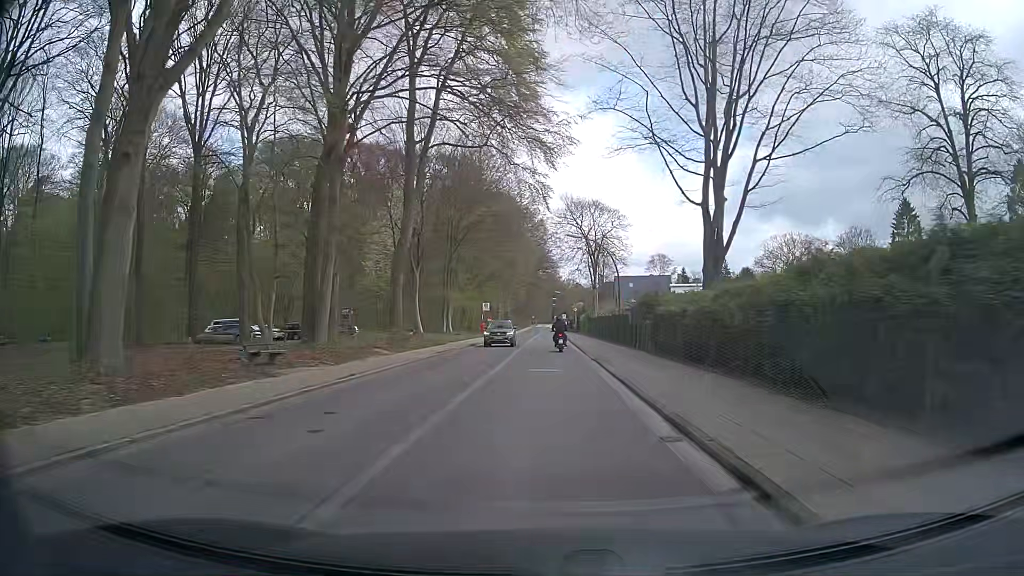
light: Day
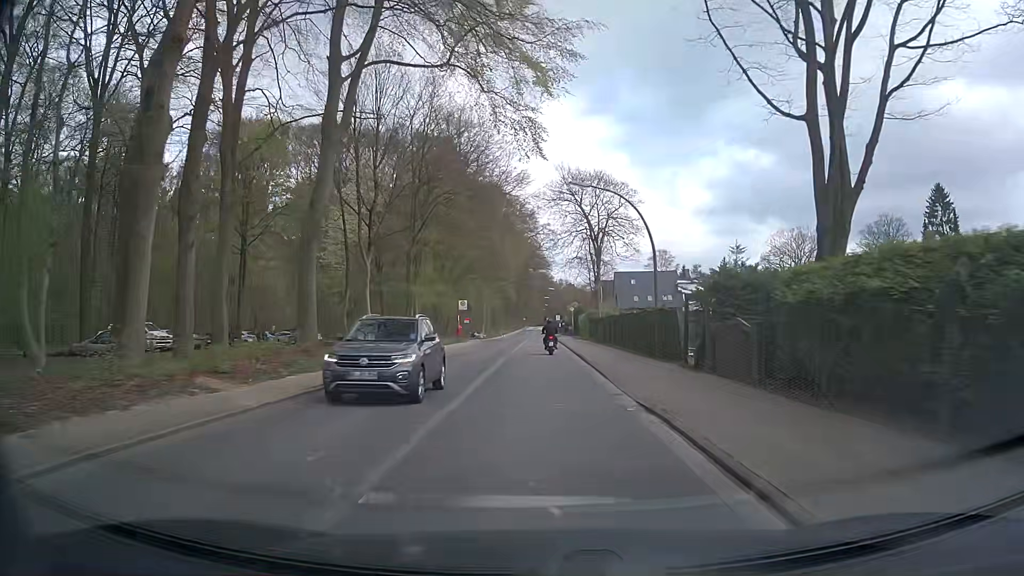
(0.0, +14.4) m; +1°
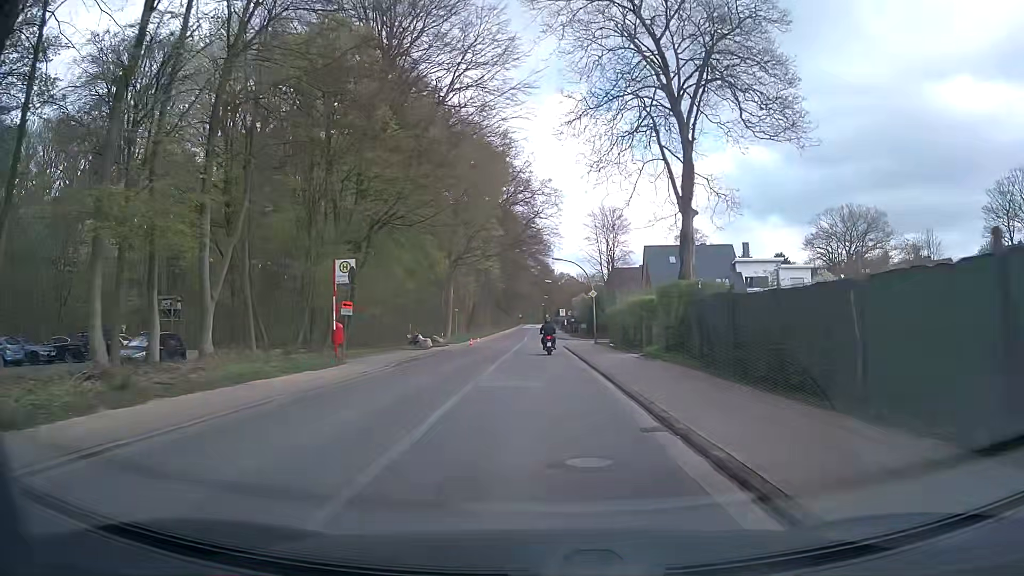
(-0.7, +35.6) m; -1°
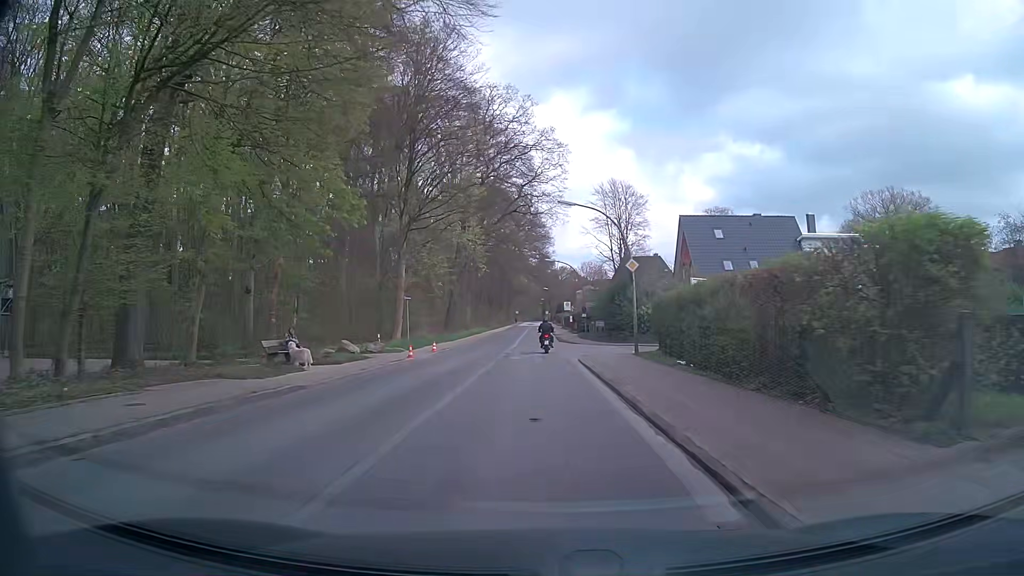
(+0.2, +21.8) m; +1°
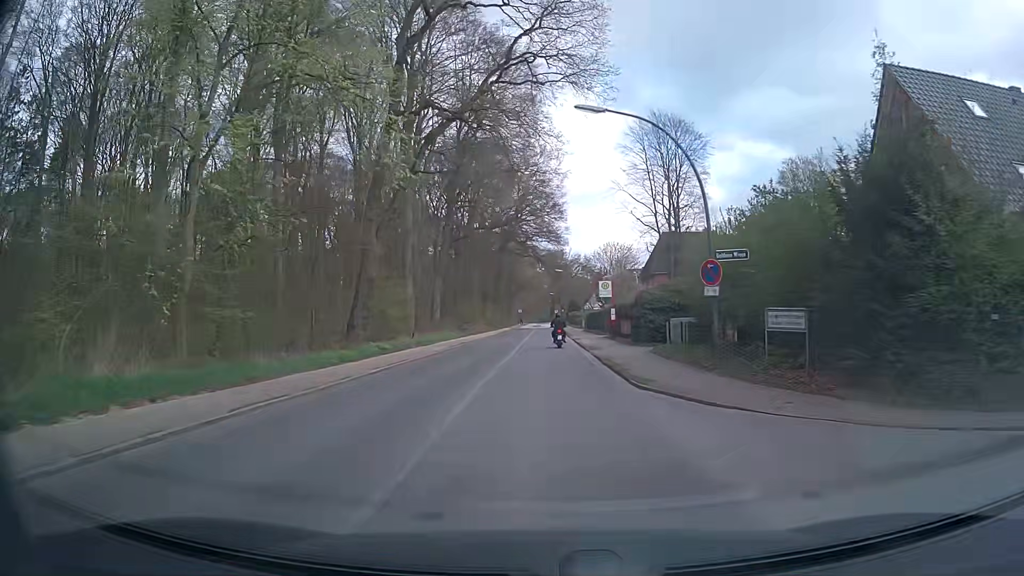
(-0.4, +37.5) m; -1°
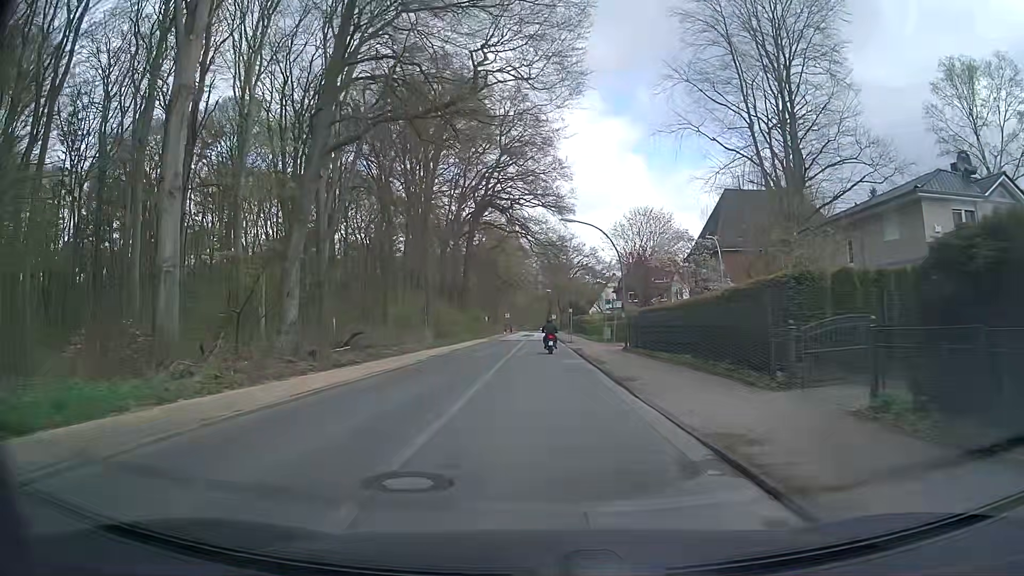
(0.0, +37.6) m; 0°
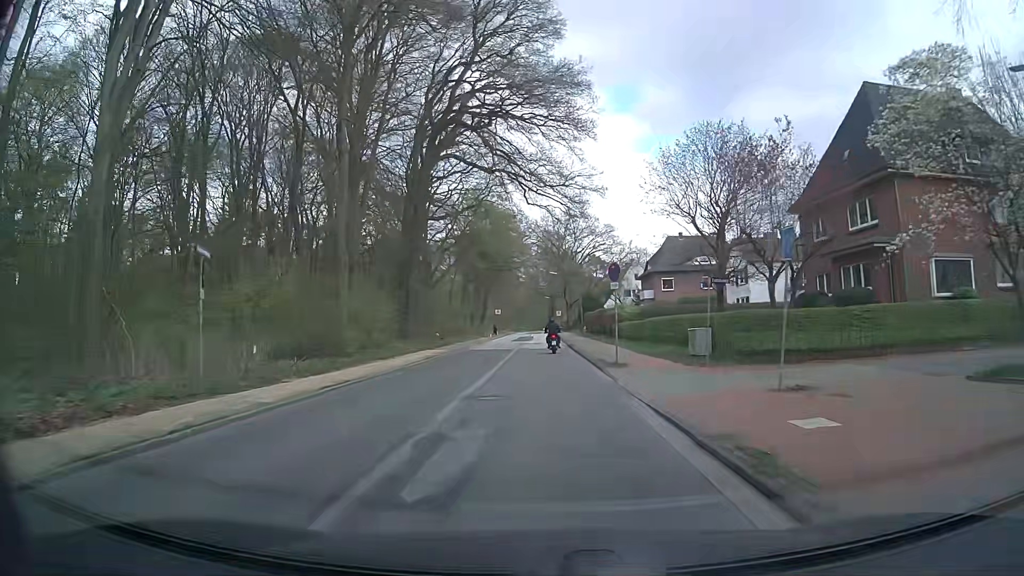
(0.0, +29.9) m; 0°
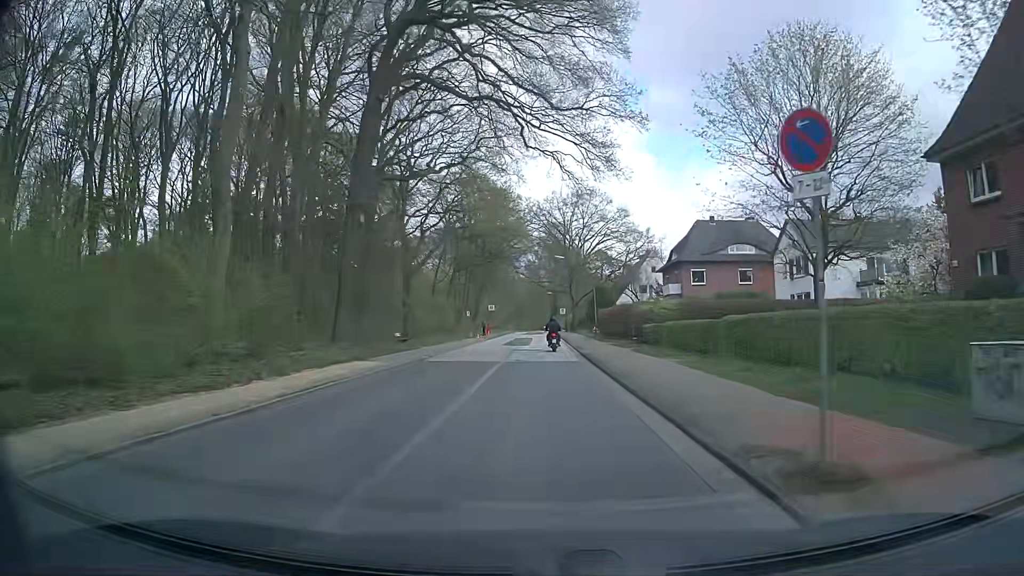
(+0.1, +15.0) m; 0°
